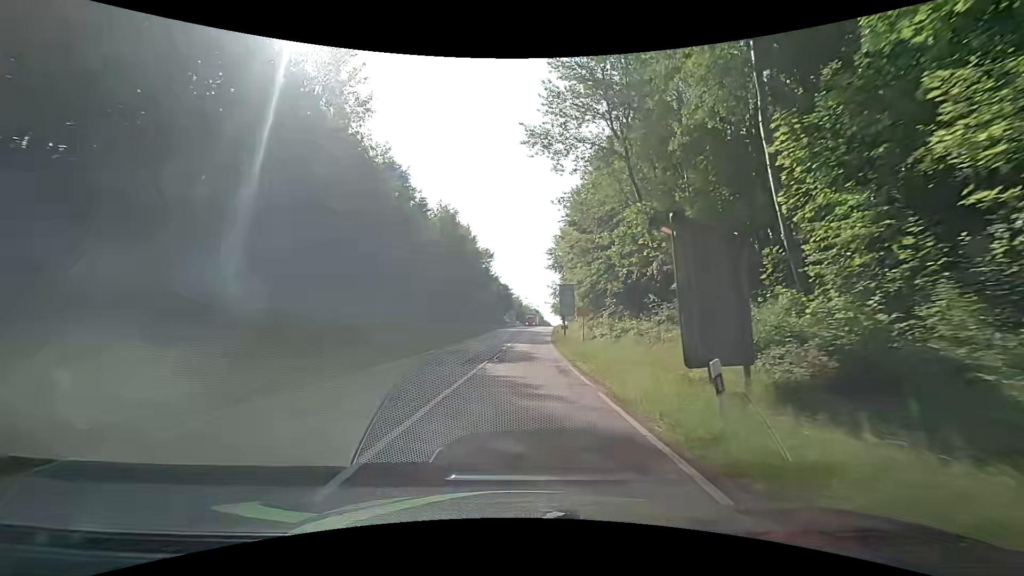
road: secondary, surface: asphalt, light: Day
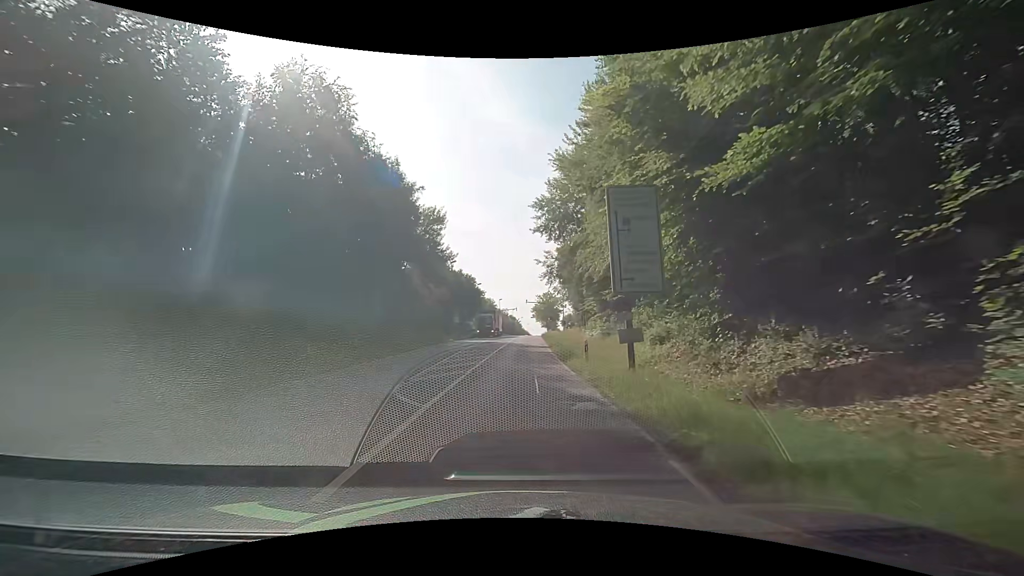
(+0.4, +37.4) m; +2°
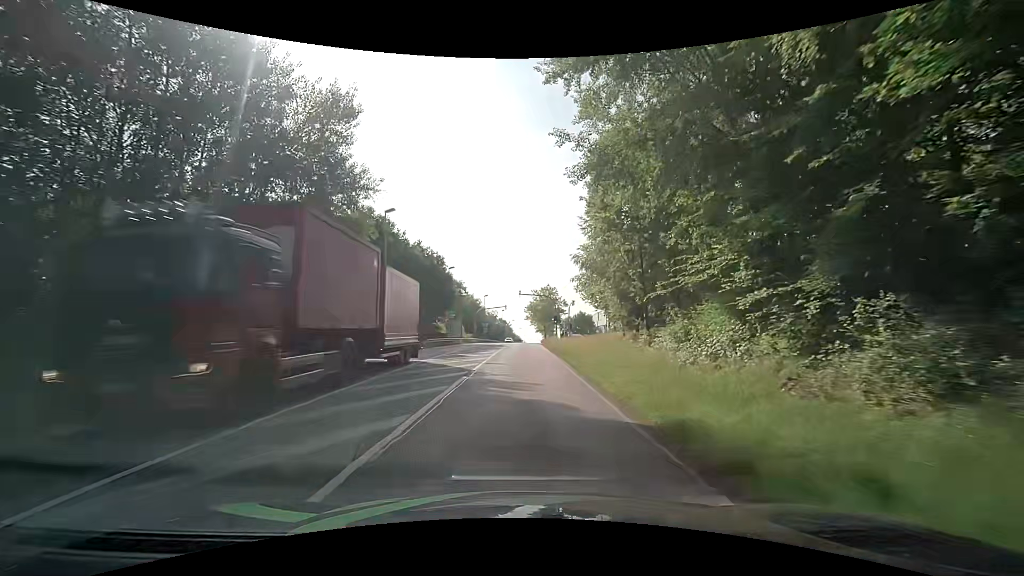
(+0.3, +30.0) m; +1°
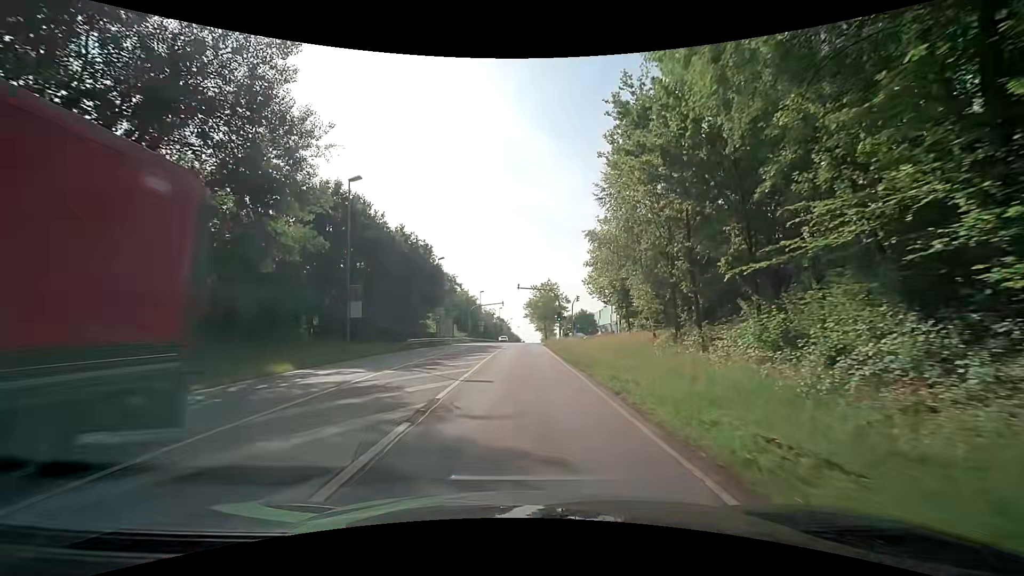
(0.0, +7.5) m; 0°
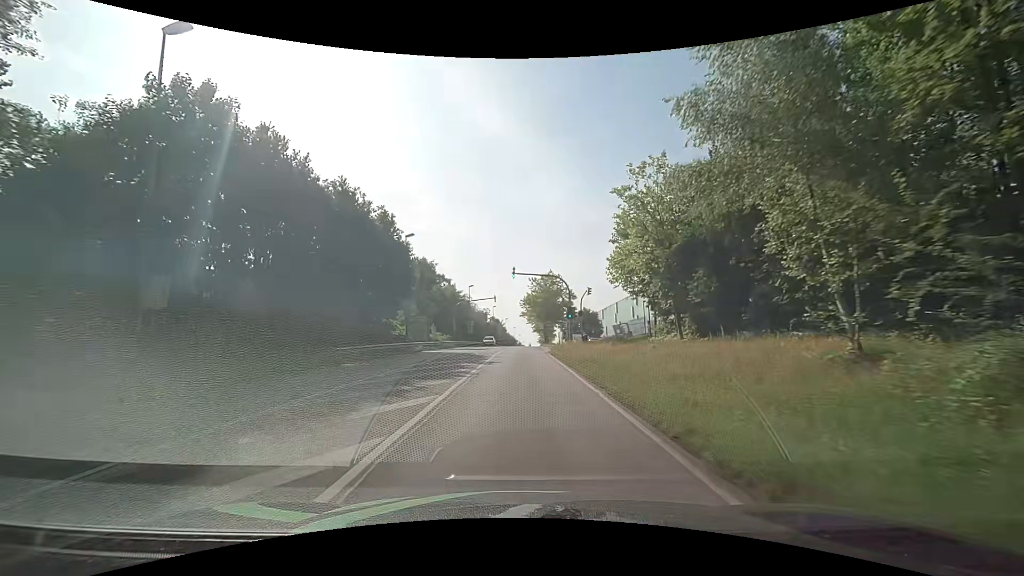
(0.0, +15.1) m; +1°
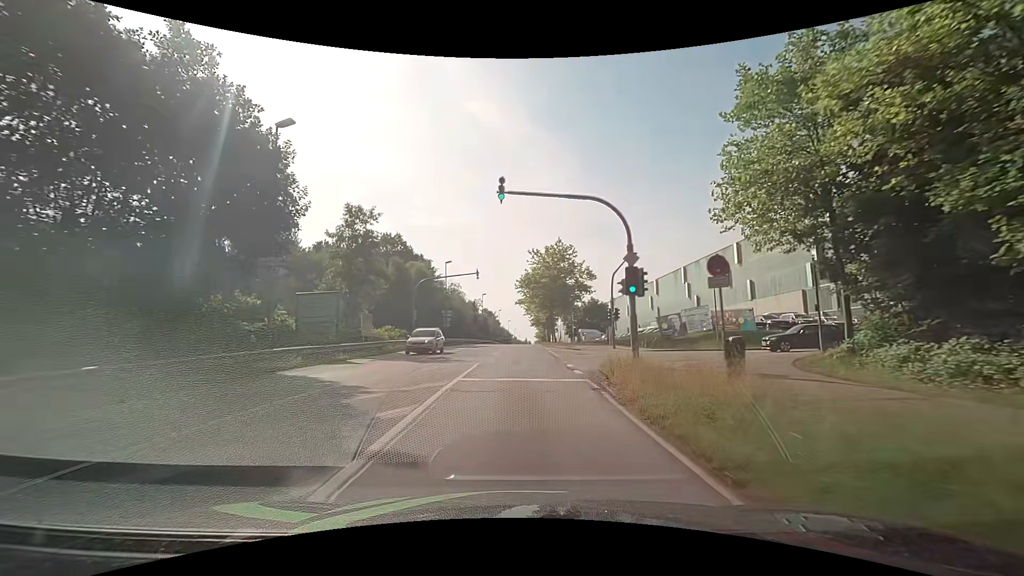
(-0.2, +22.8) m; -1°
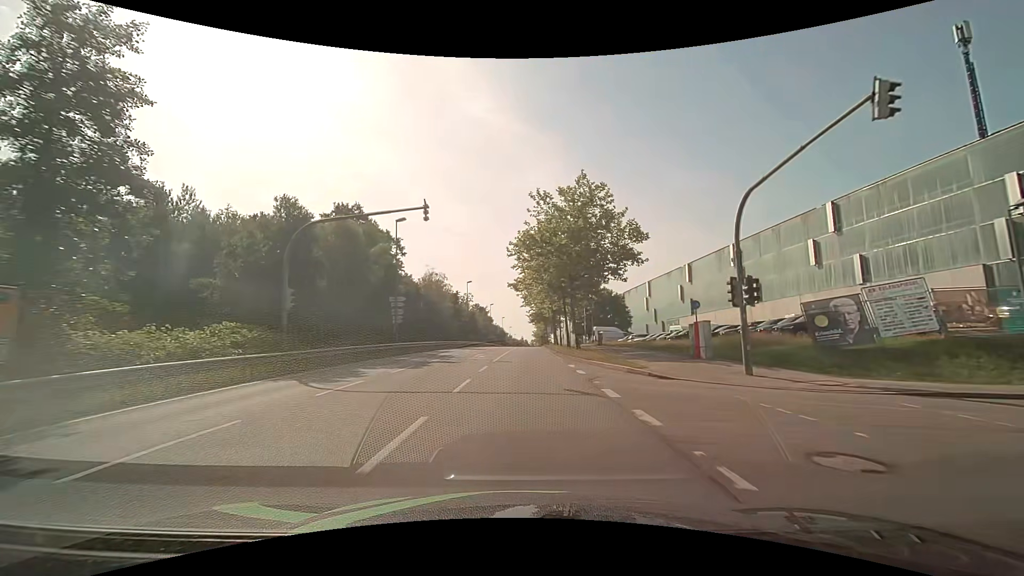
(+0.5, +23.0) m; +1°
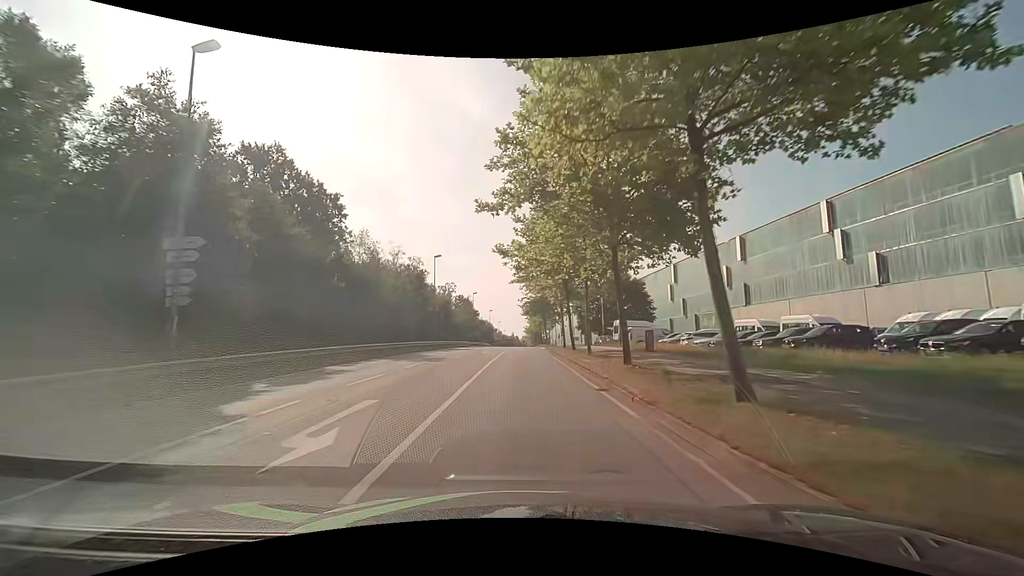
(+0.2, +23.1) m; +1°
(0, +10) (0, +20) (0, +30) (0, +40) (0, +50) (0, +60) (+1, +70) (+1, +80) (+1, +90) (+1, +100) m
